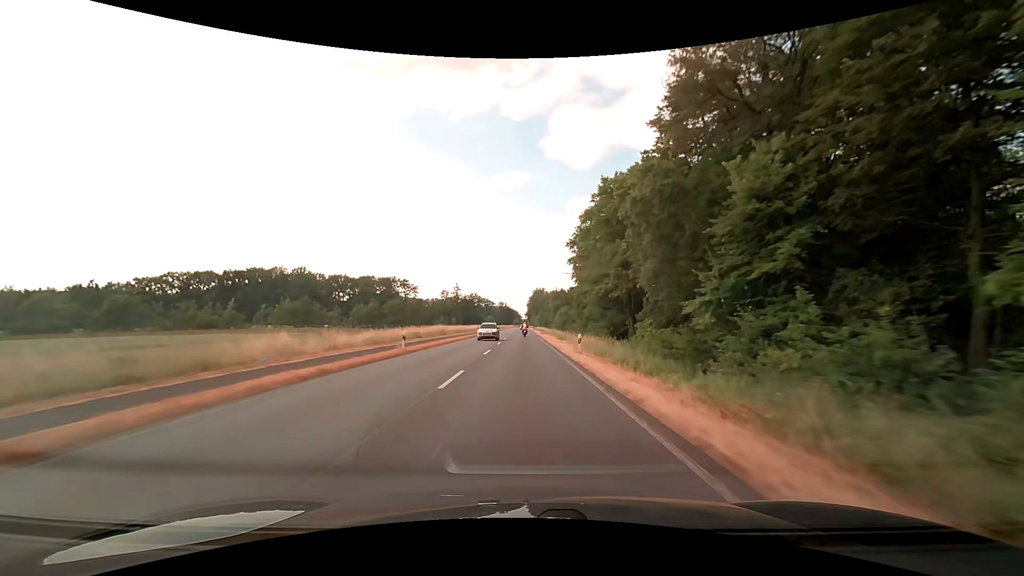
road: primary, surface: asphalt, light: Day
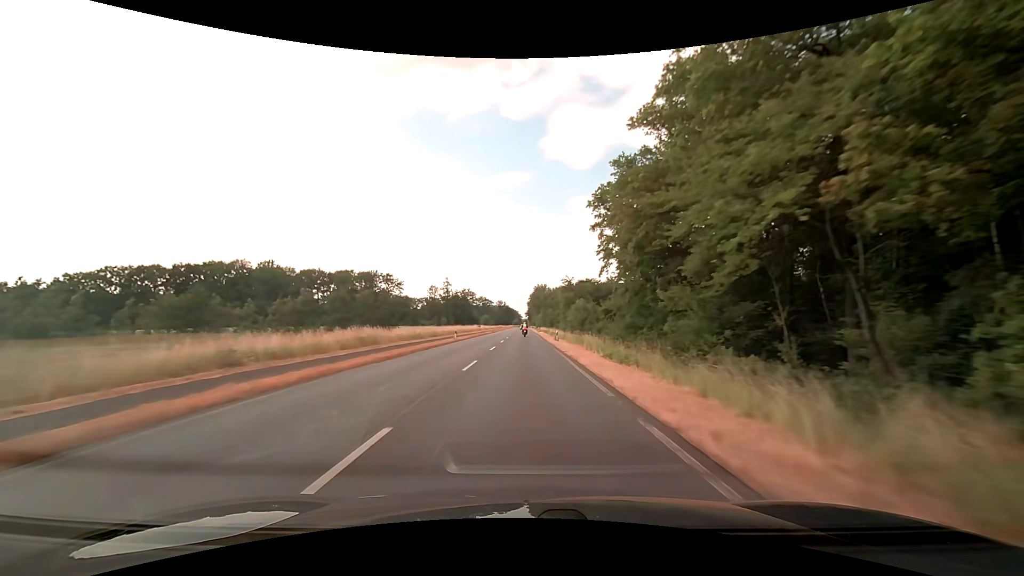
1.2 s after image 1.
(+0.2, +31.8) m; 0°
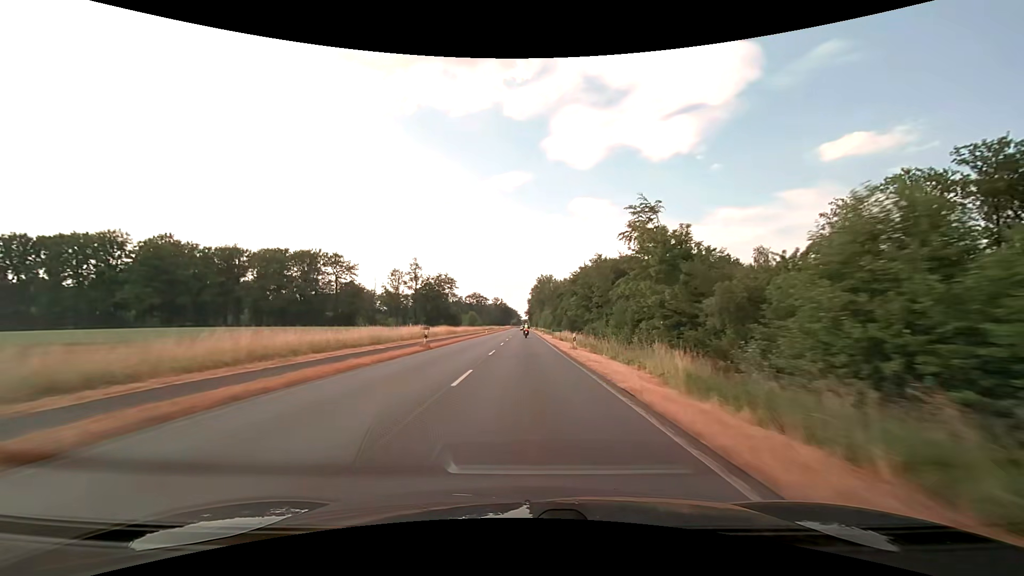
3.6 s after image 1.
(-0.2, +63.4) m; 0°
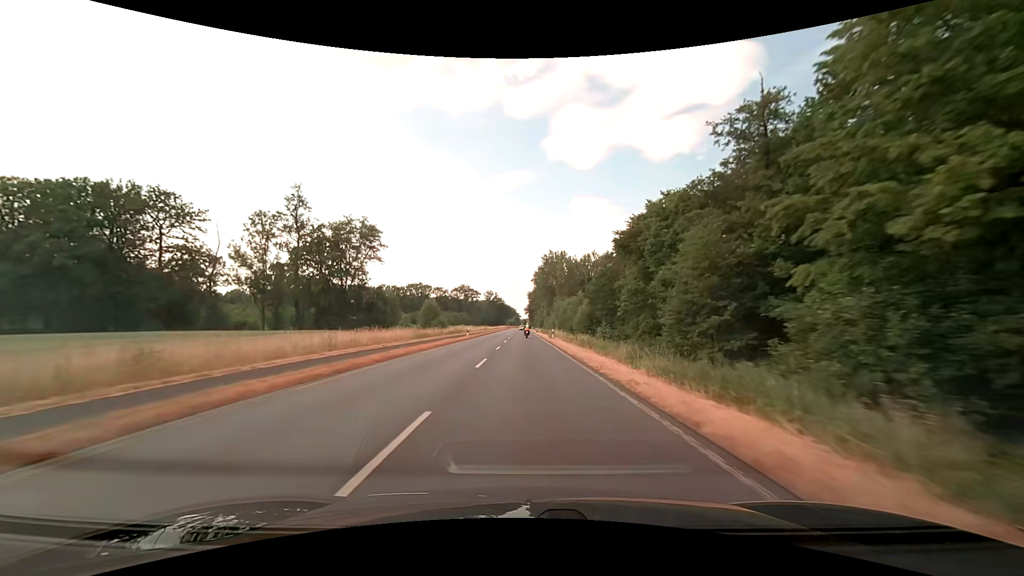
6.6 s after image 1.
(-0.3, +79.1) m; 0°
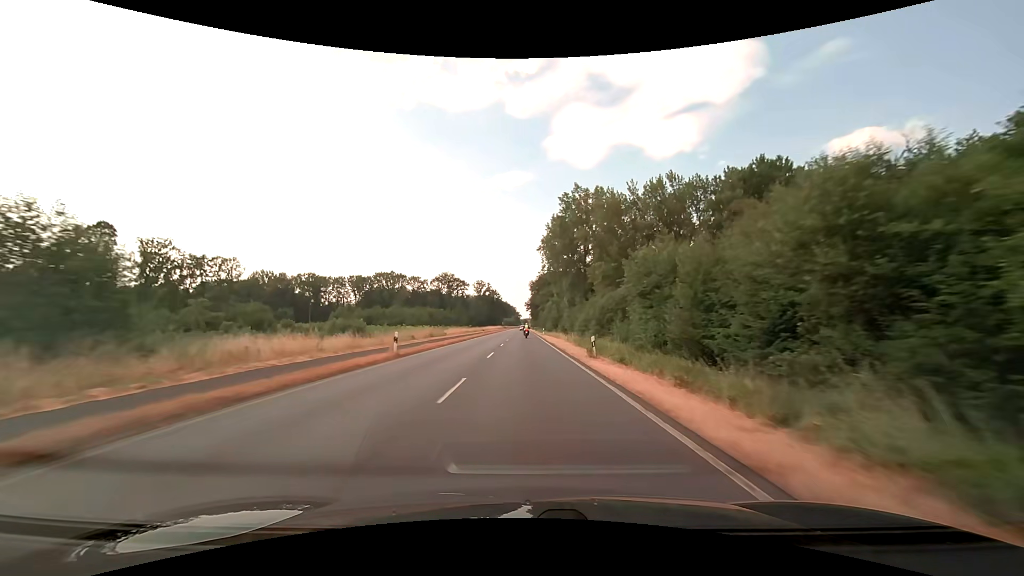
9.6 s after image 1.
(-0.1, +79.0) m; 0°
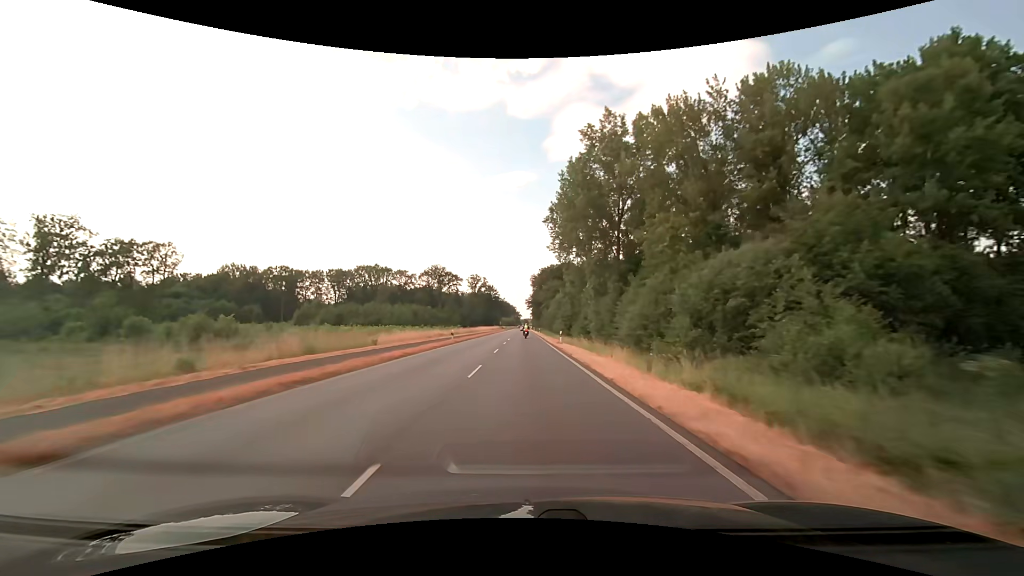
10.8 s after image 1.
(0.0, +31.6) m; 0°
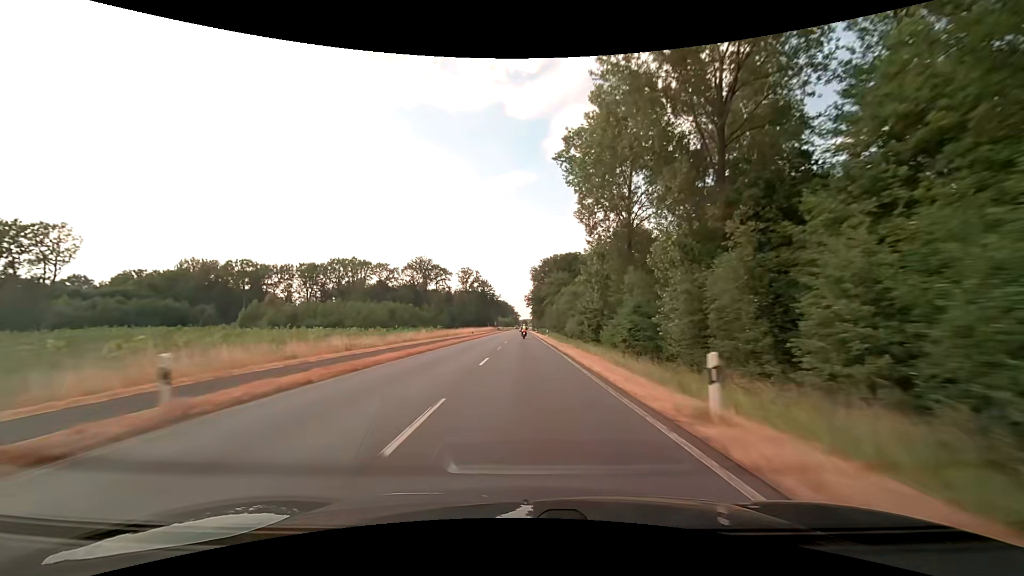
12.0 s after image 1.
(+0.1, +31.6) m; 0°
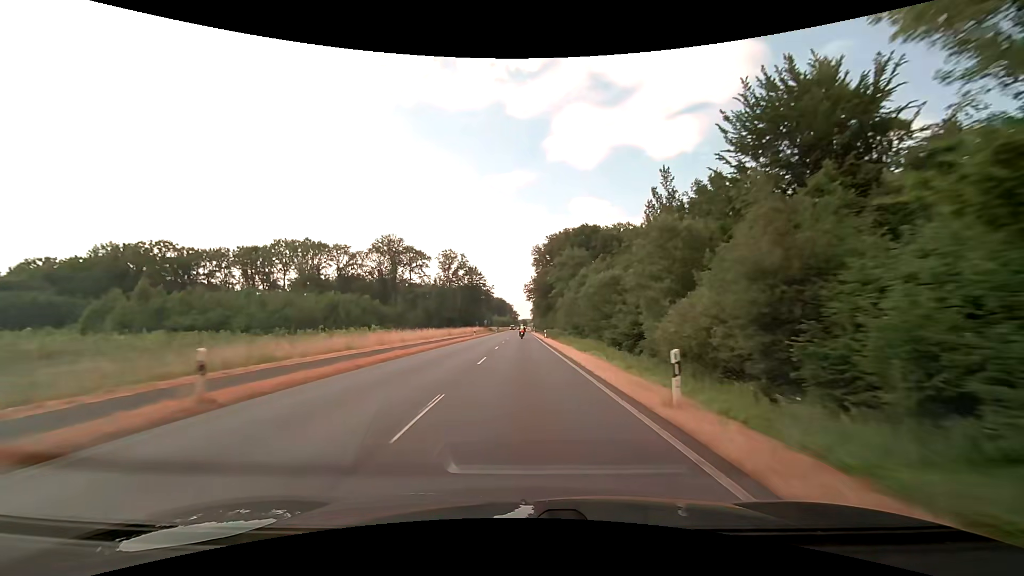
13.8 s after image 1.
(0.0, +47.4) m; 0°
(0, +10) (0, +20) (0, +30) (0, +40) (0, +50) (0, +60) (0, +70) (0, +80) (0, +90) (0, +100) m
